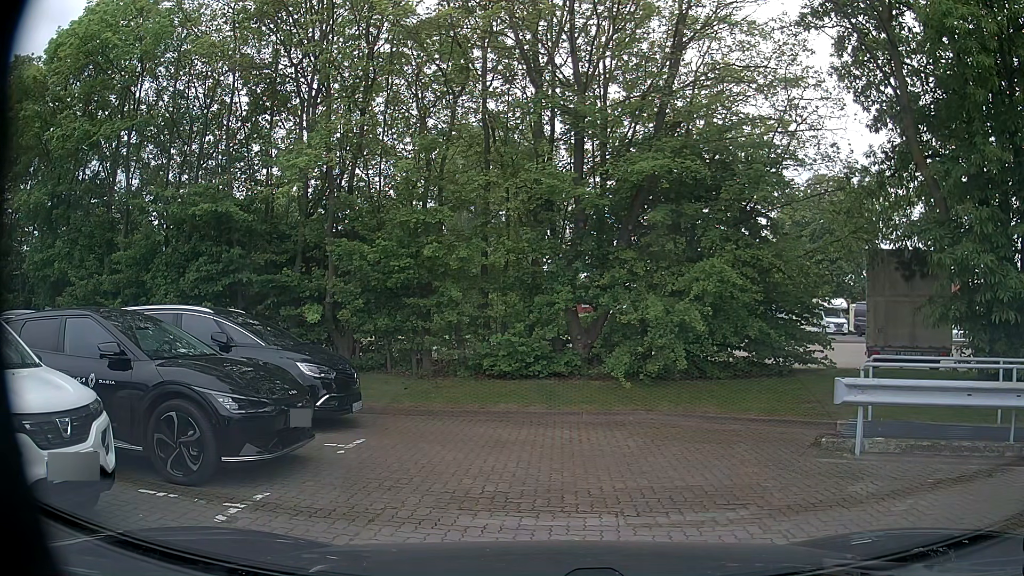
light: Day
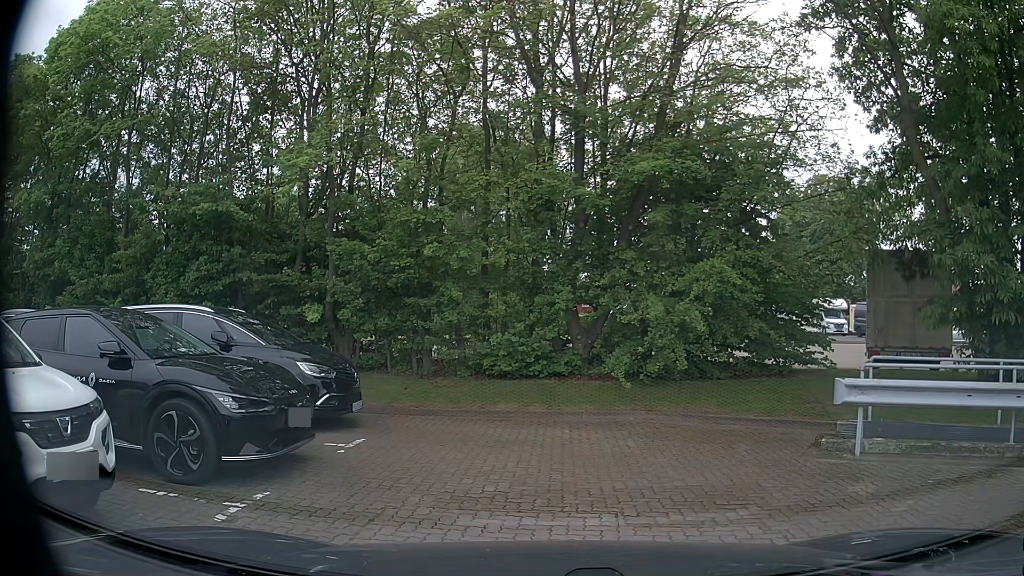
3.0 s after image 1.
(0.0, 0.0) m; 0°
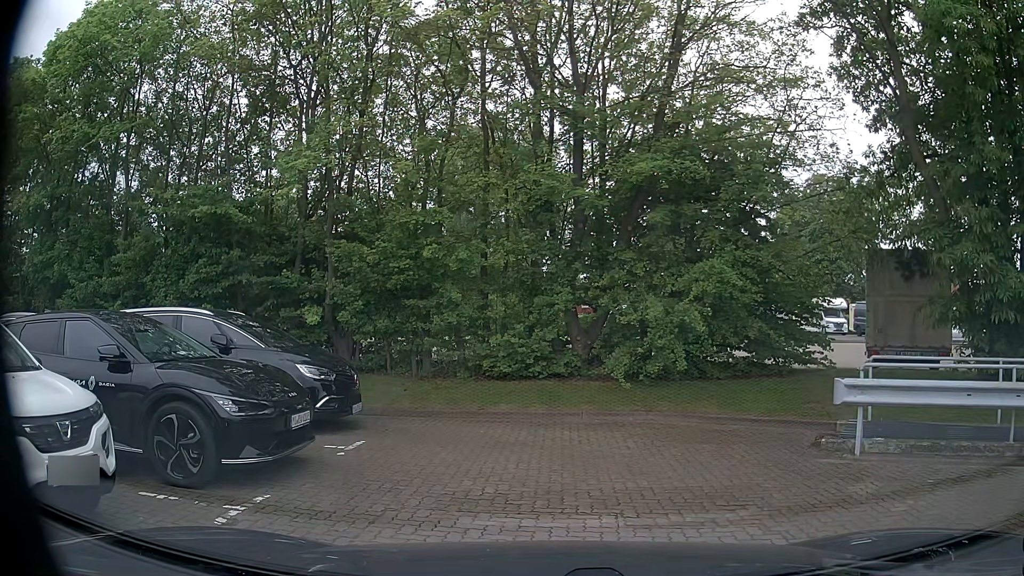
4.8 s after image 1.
(0.0, +0.1) m; 0°
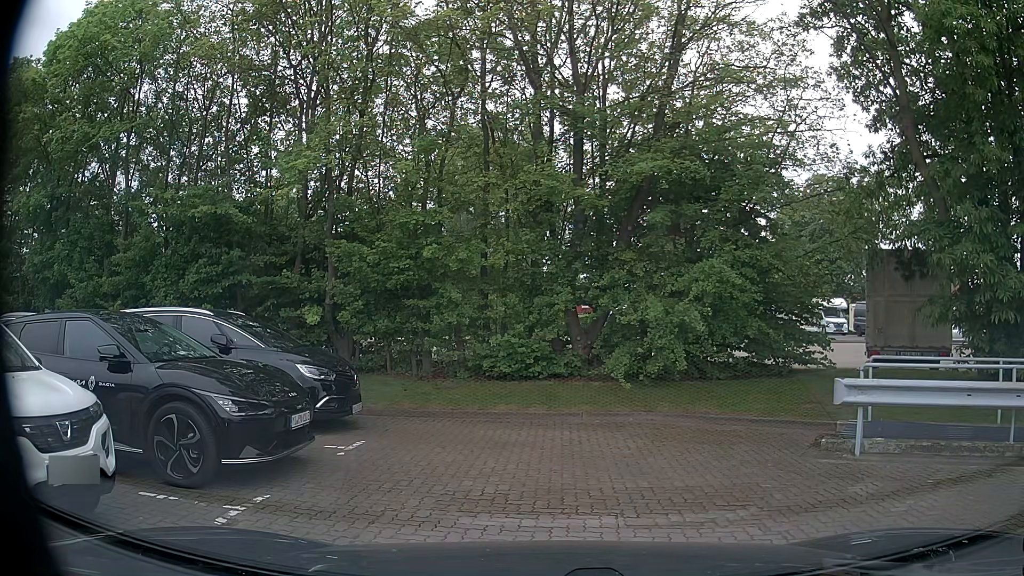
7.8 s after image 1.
(0.0, 0.0) m; 0°
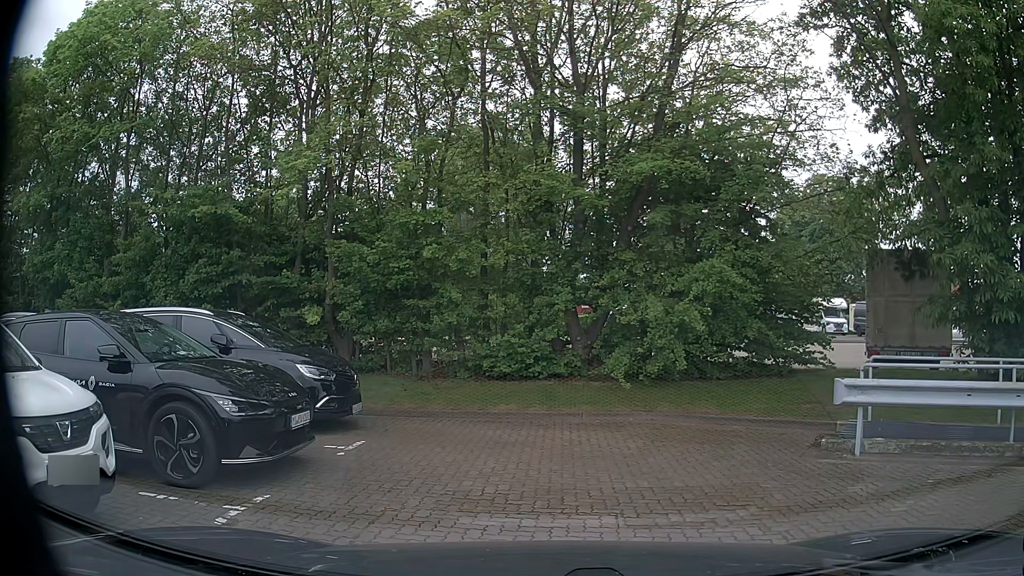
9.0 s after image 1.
(0.0, 0.0) m; 0°
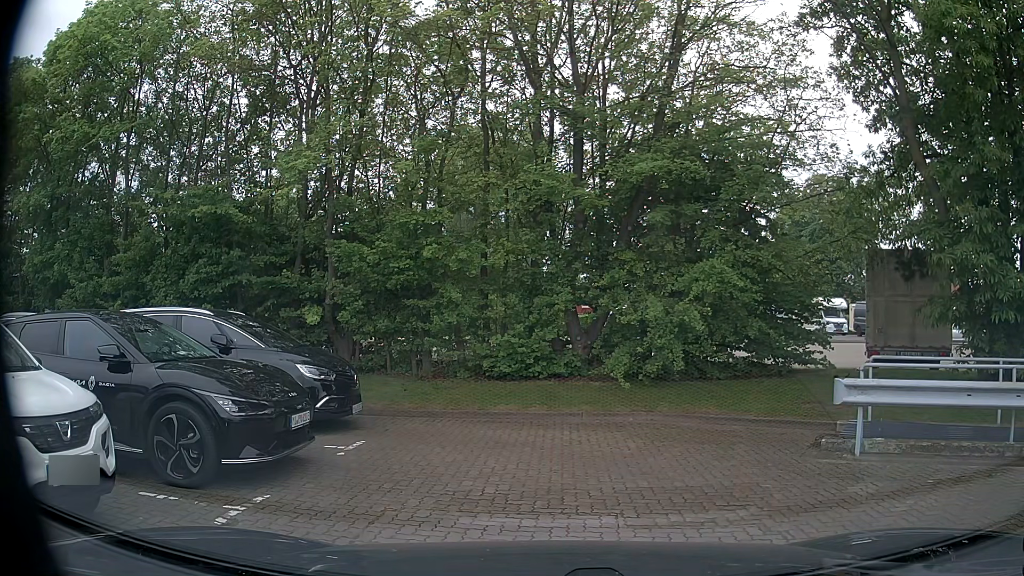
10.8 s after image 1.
(0.0, 0.0) m; 0°
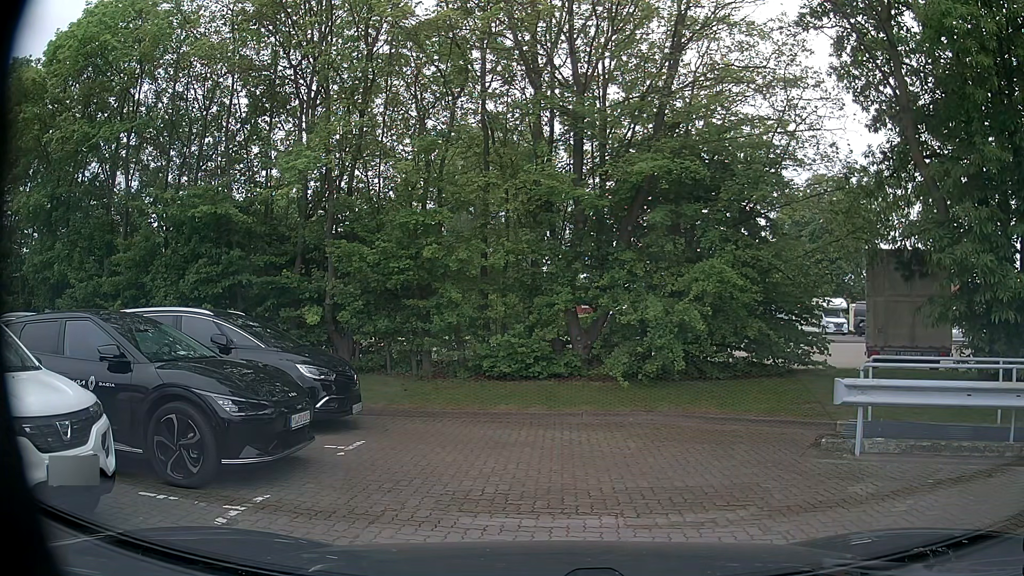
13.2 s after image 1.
(0.0, 0.0) m; 0°
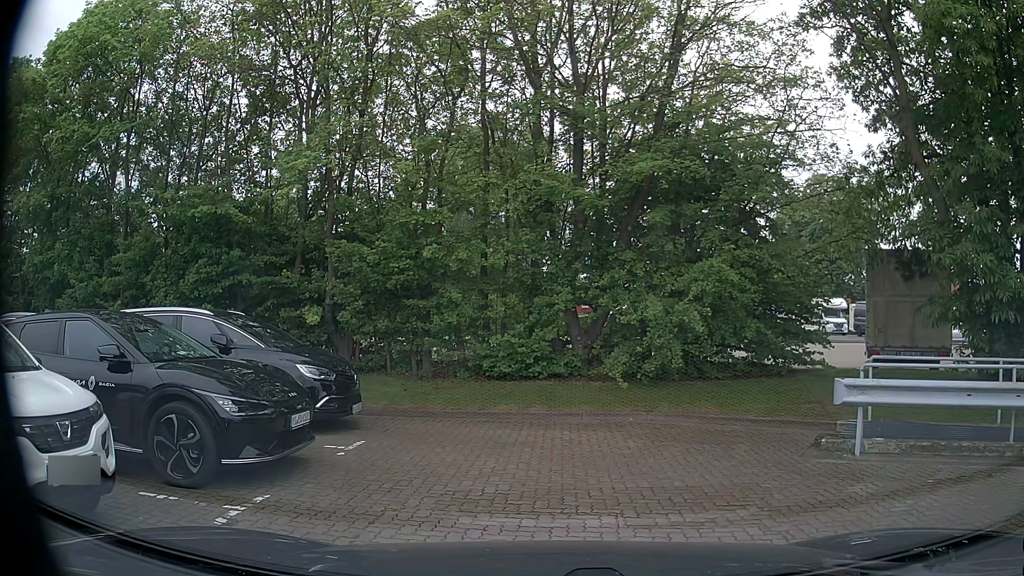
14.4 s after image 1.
(0.0, 0.0) m; 0°
